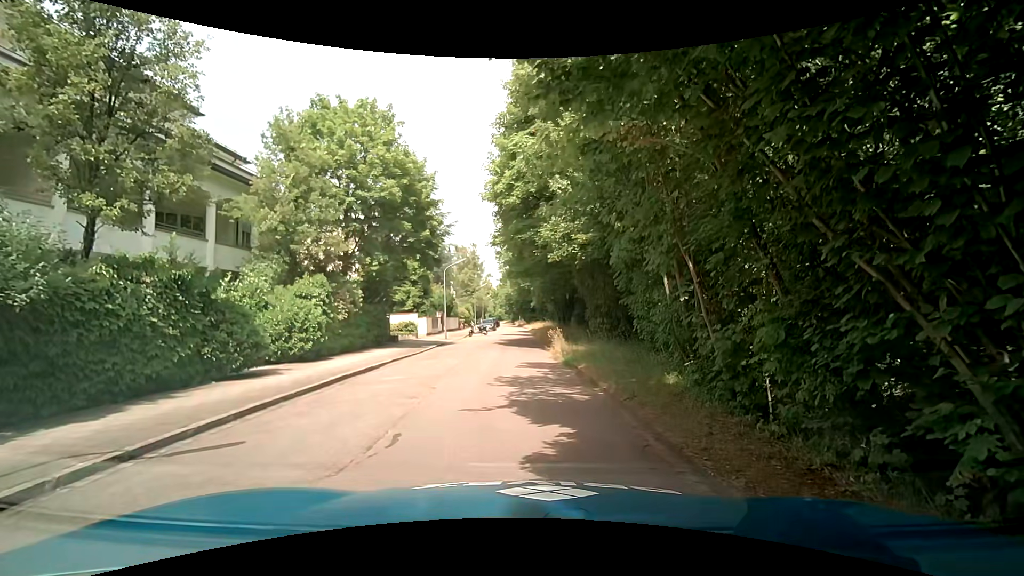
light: Day
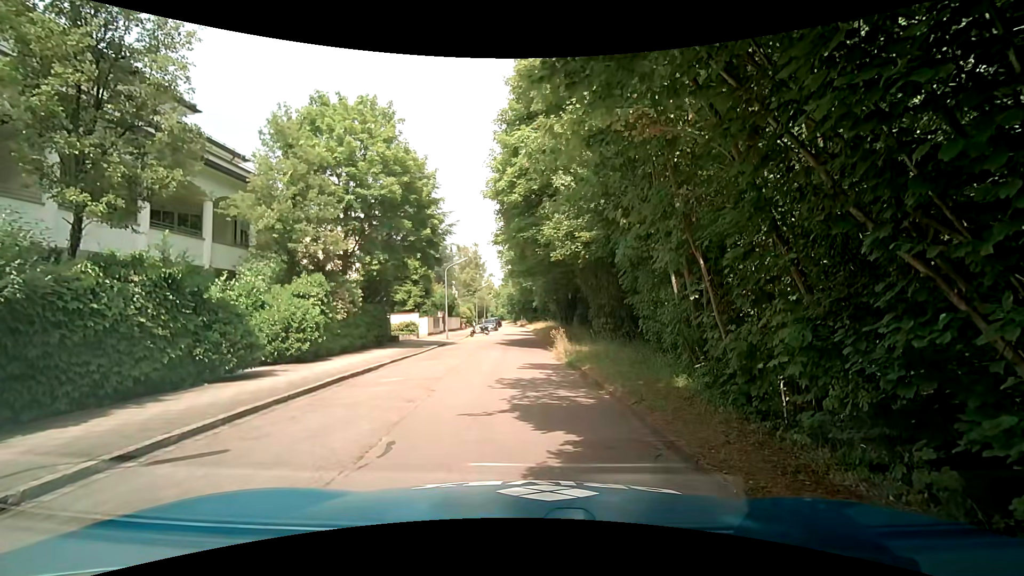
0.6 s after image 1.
(0.0, +0.4) m; 0°
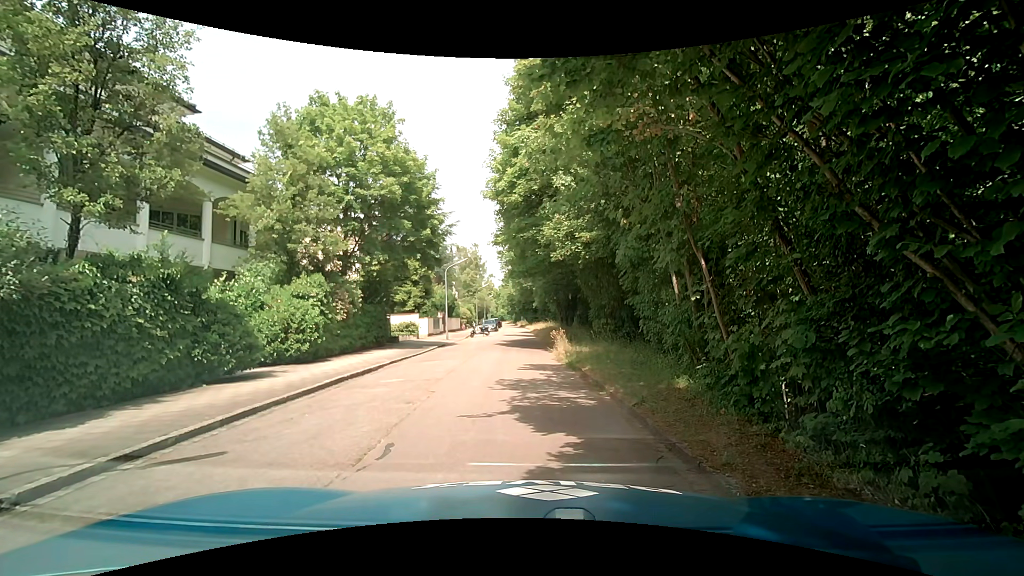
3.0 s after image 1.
(0.0, +0.2) m; 0°
